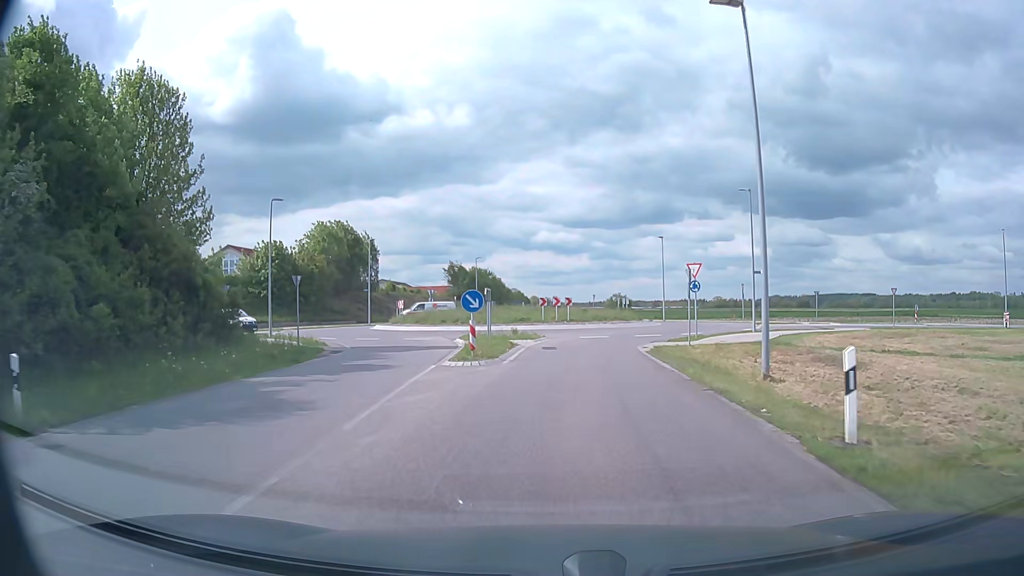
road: secondary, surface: asphalt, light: Day
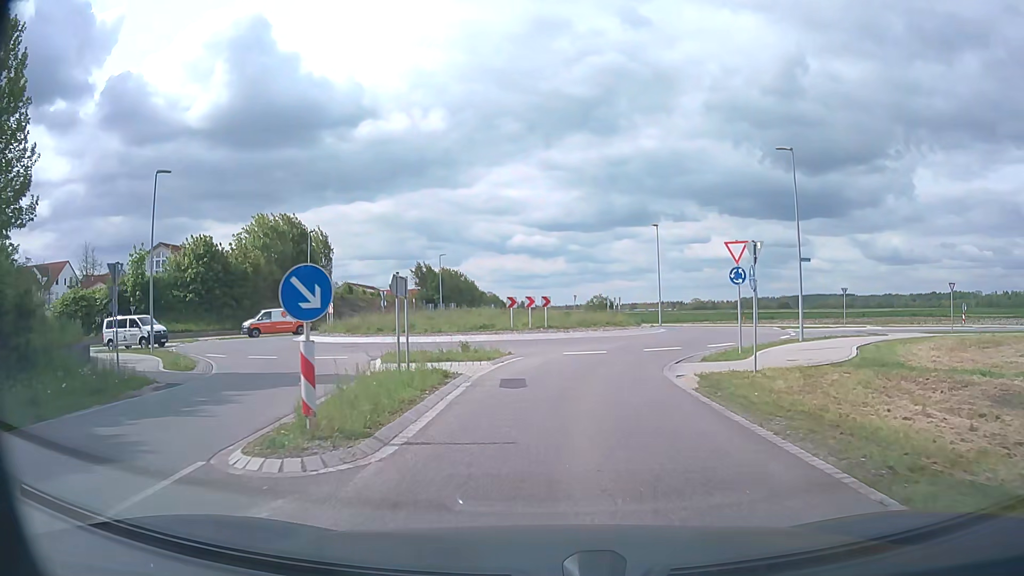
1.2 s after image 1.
(+0.2, +10.8) m; +2°
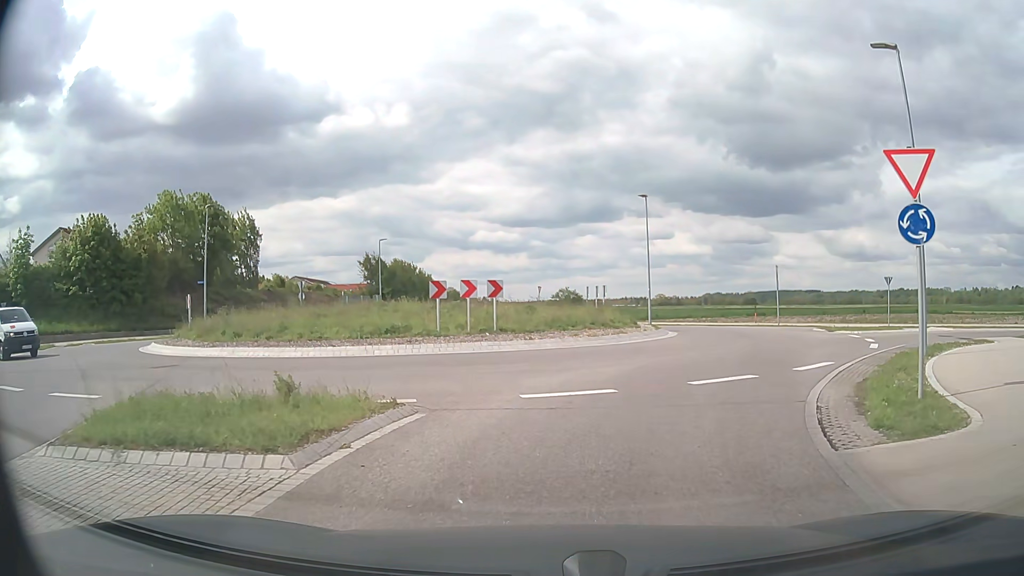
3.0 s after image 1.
(+0.2, +12.1) m; +3°
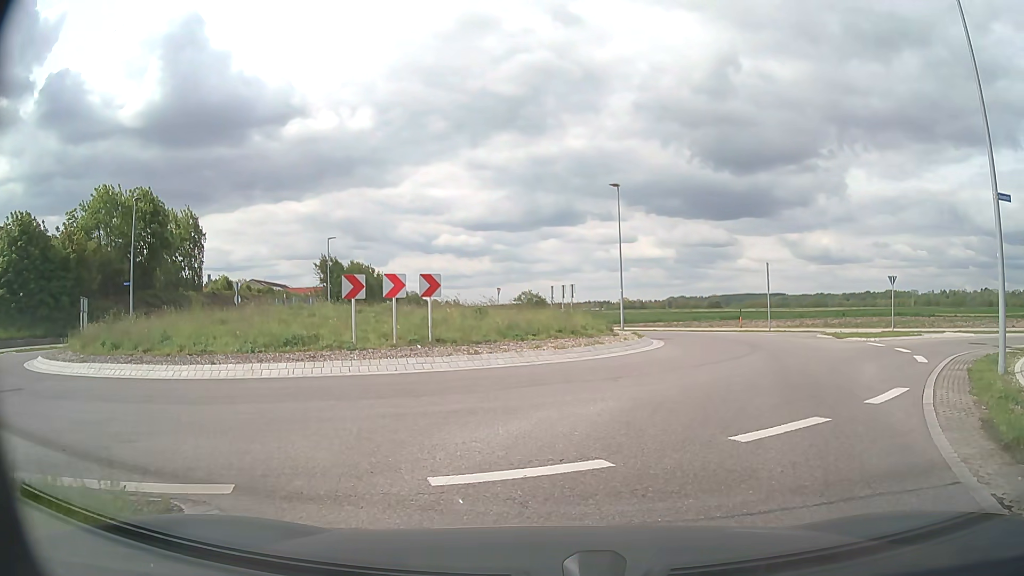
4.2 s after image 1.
(+0.1, +4.7) m; +3°
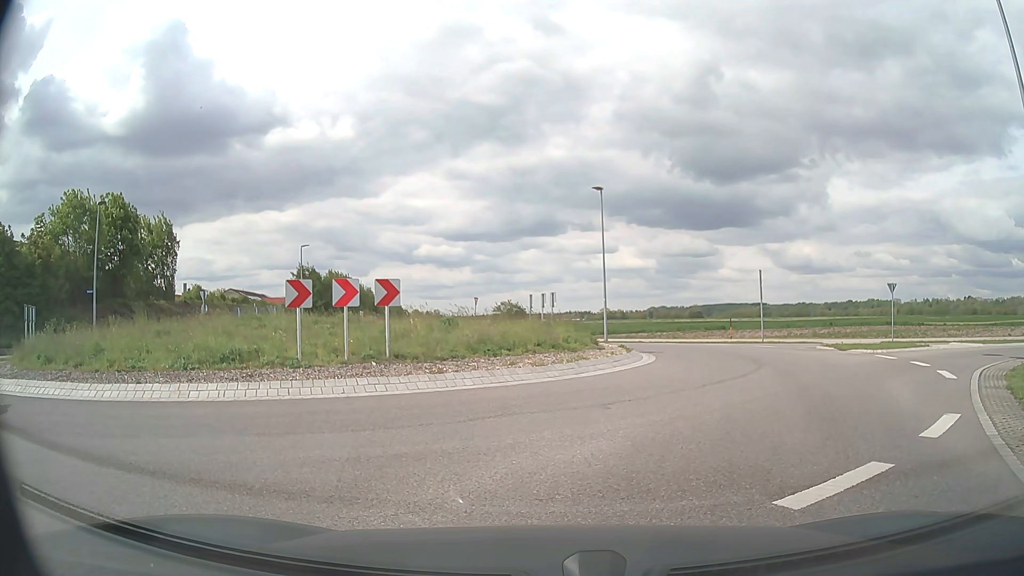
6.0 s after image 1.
(0.0, +1.9) m; +1°
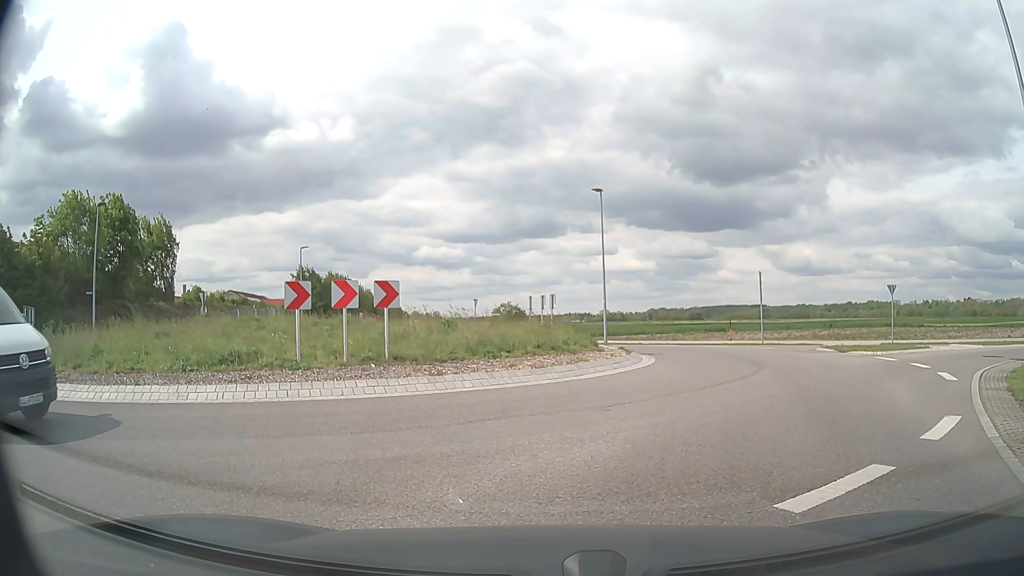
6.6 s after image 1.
(0.0, 0.0) m; 0°
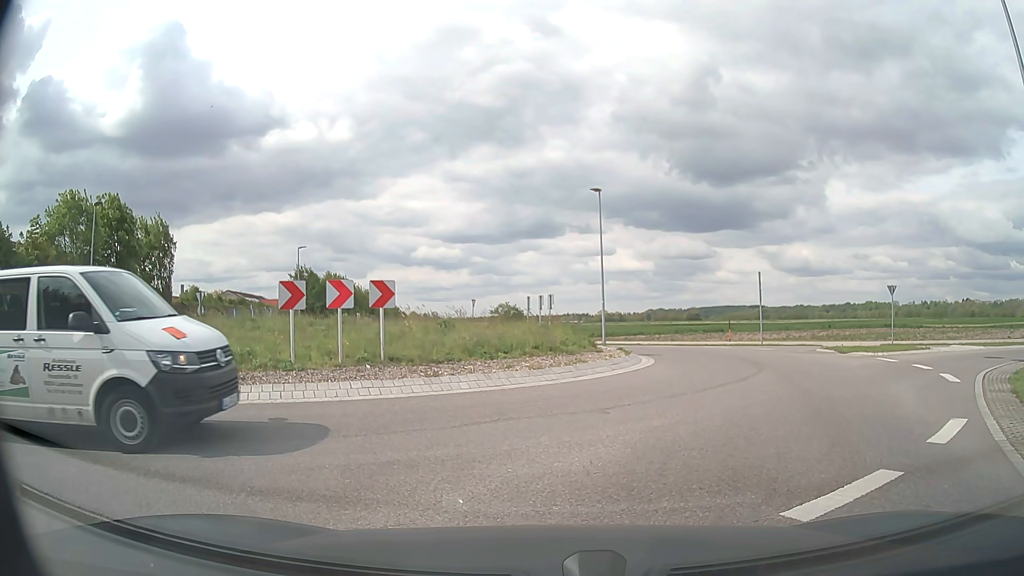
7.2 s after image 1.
(0.0, +0.2) m; 0°
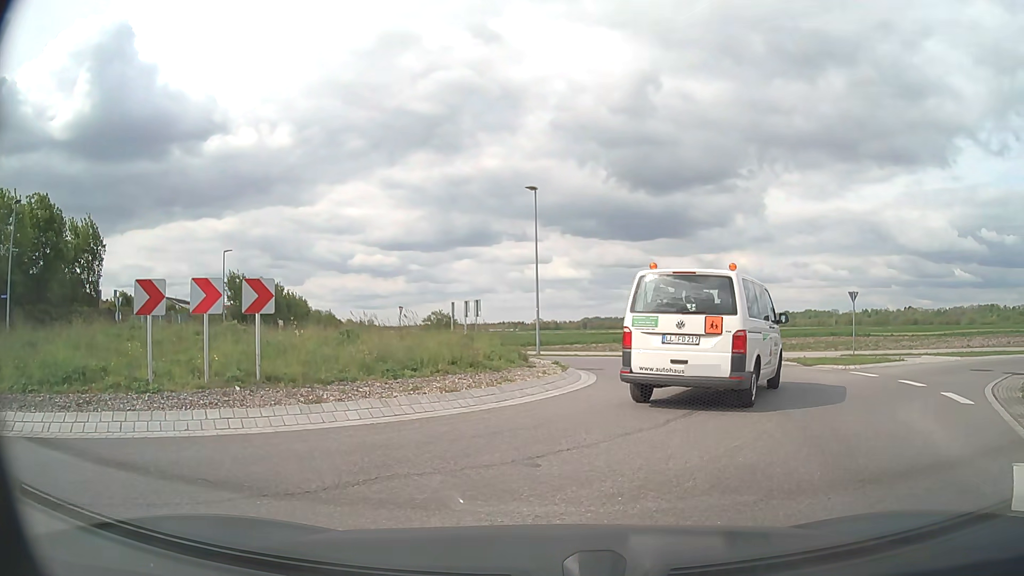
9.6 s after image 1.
(+0.1, +2.8) m; +5°
(+2, +10) (+4, +19) (-1, +28) (-10, +31) (-19, +27) (-26, +20) (-34, +14) (-43, +10) (-53, +7) (-62, +4) m
